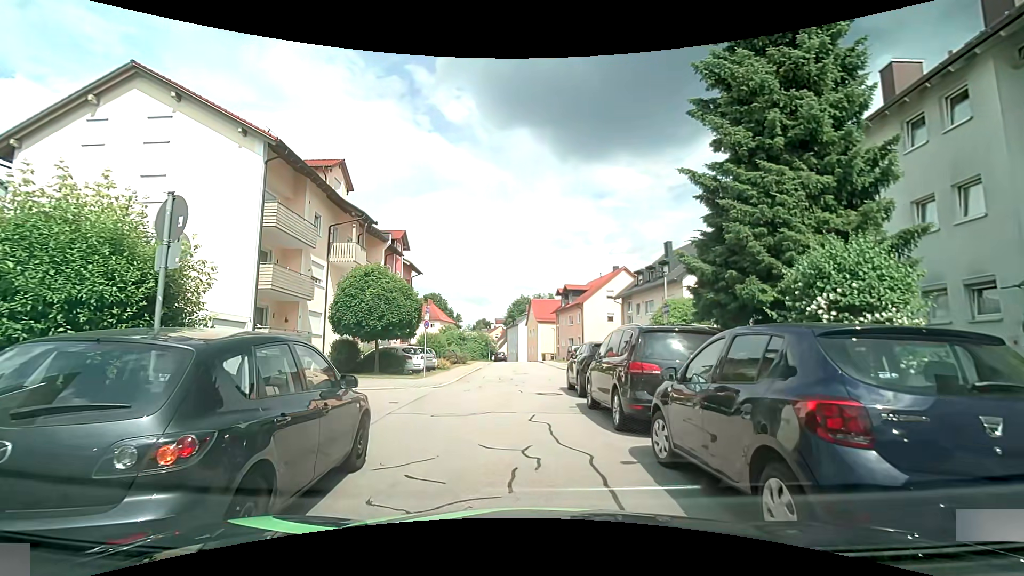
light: Day
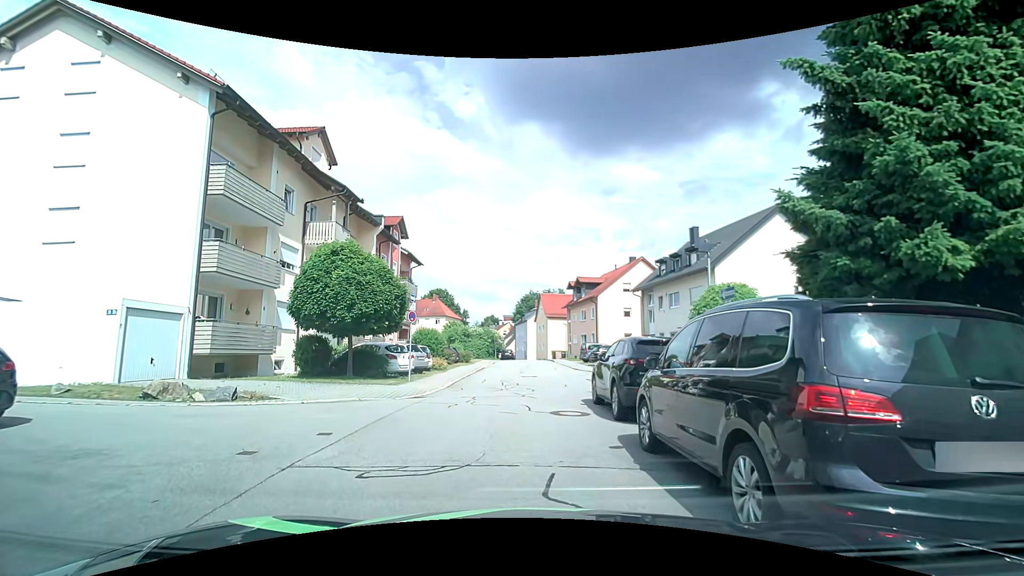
(+0.2, +4.5) m; +2°
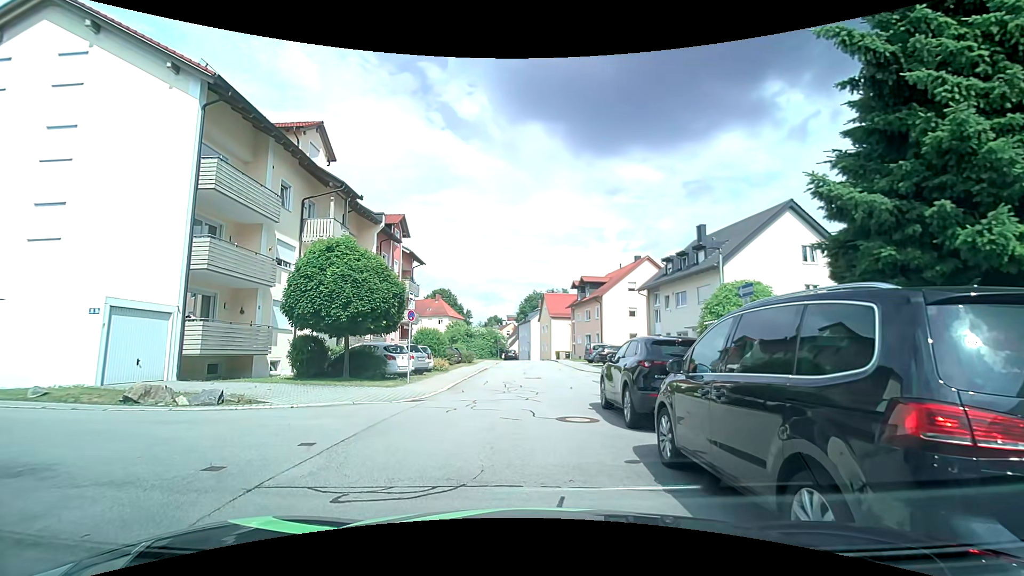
(0.0, +0.8) m; 0°
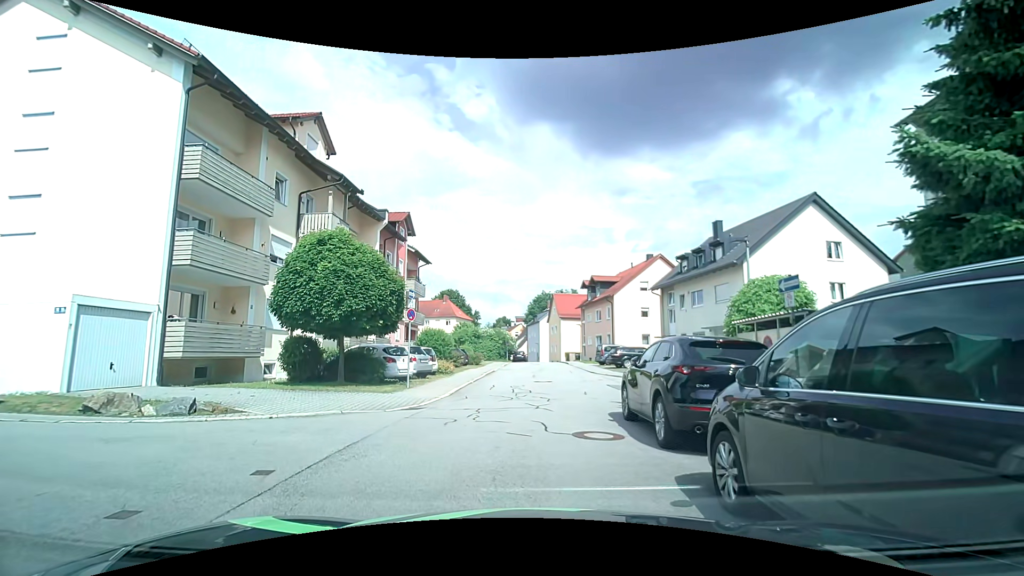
(0.0, +1.4) m; 0°
